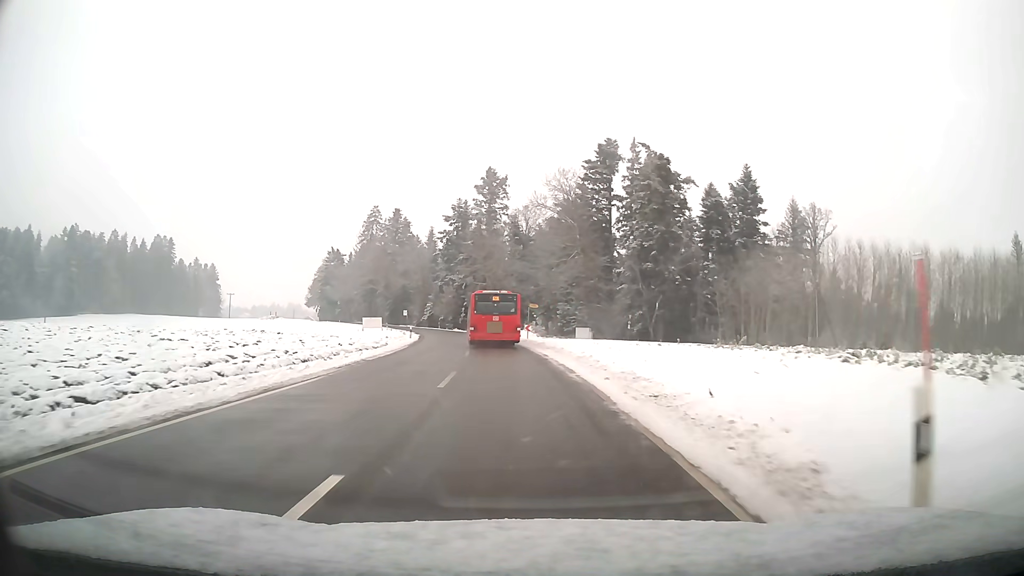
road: tertiary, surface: asphalt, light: Day
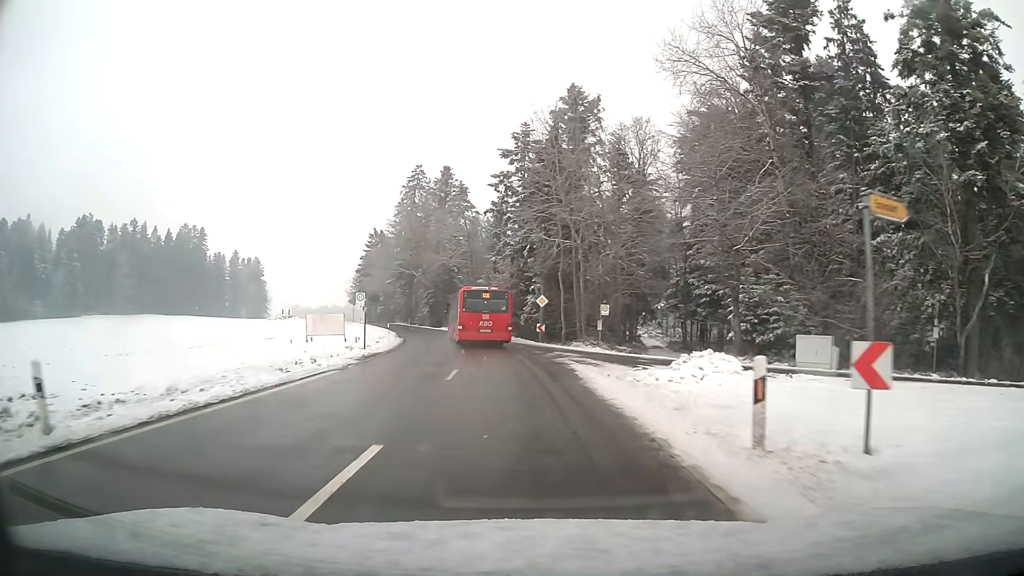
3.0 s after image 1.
(-3.1, +46.6) m; -7°
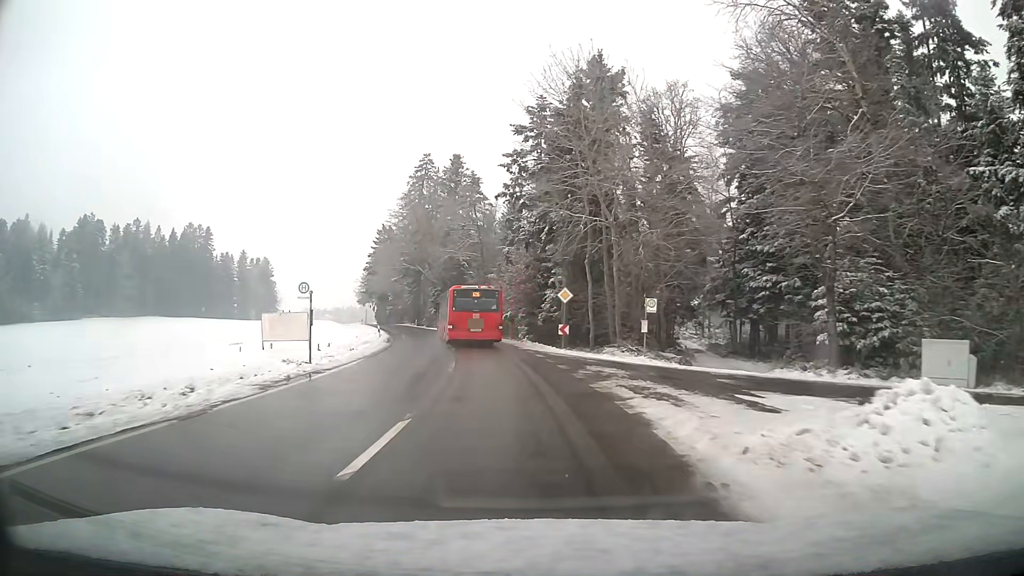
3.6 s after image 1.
(-0.2, +9.4) m; -2°
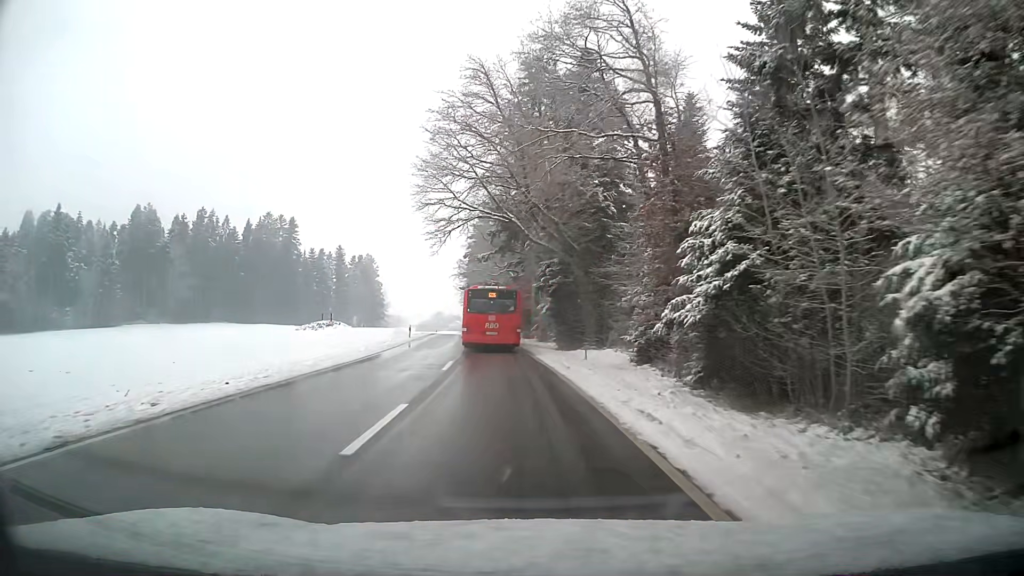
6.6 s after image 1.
(-4.5, +46.7) m; -11°
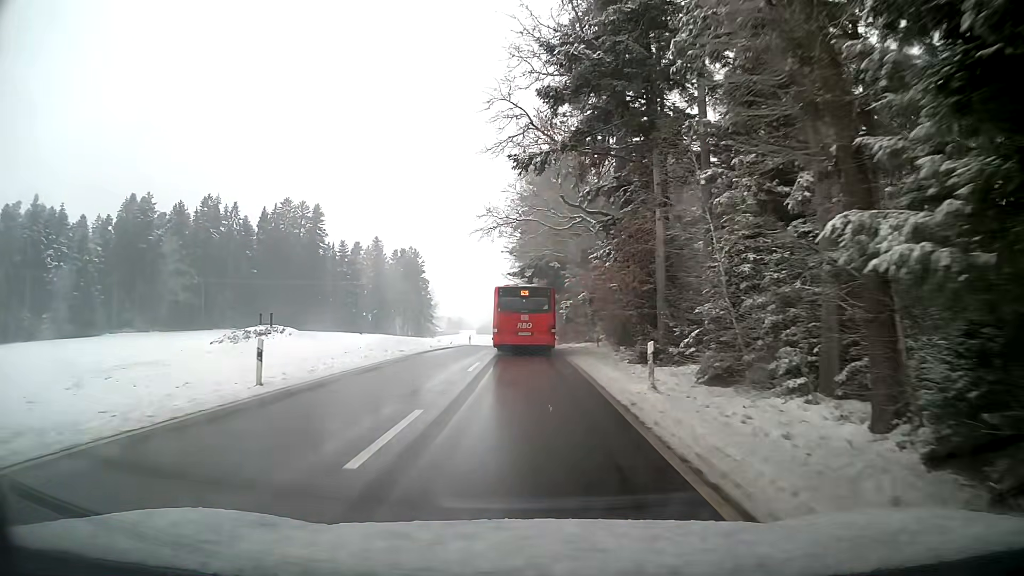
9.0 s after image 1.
(-2.1, +36.6) m; -5°
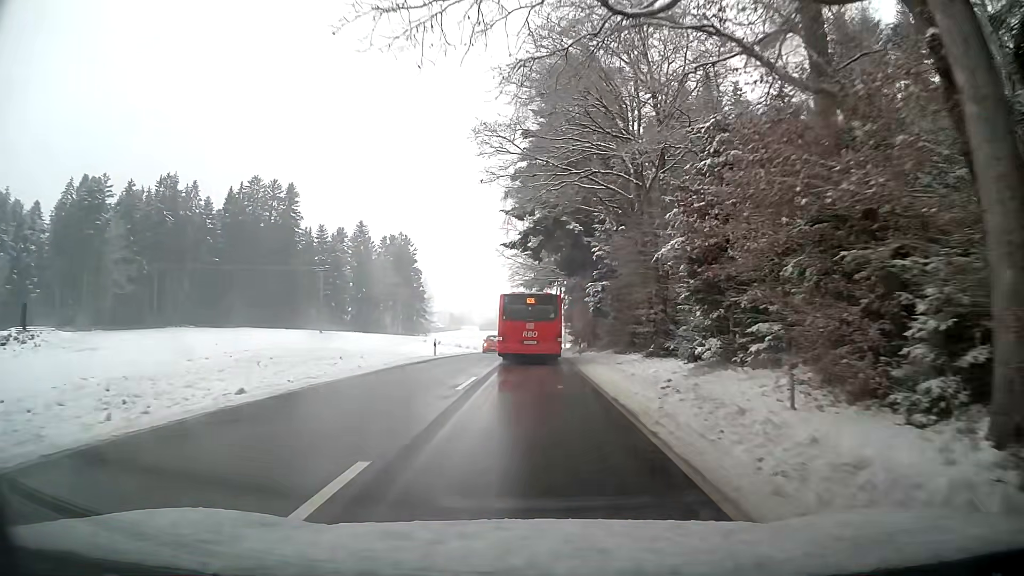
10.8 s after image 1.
(-0.1, +26.1) m; 0°
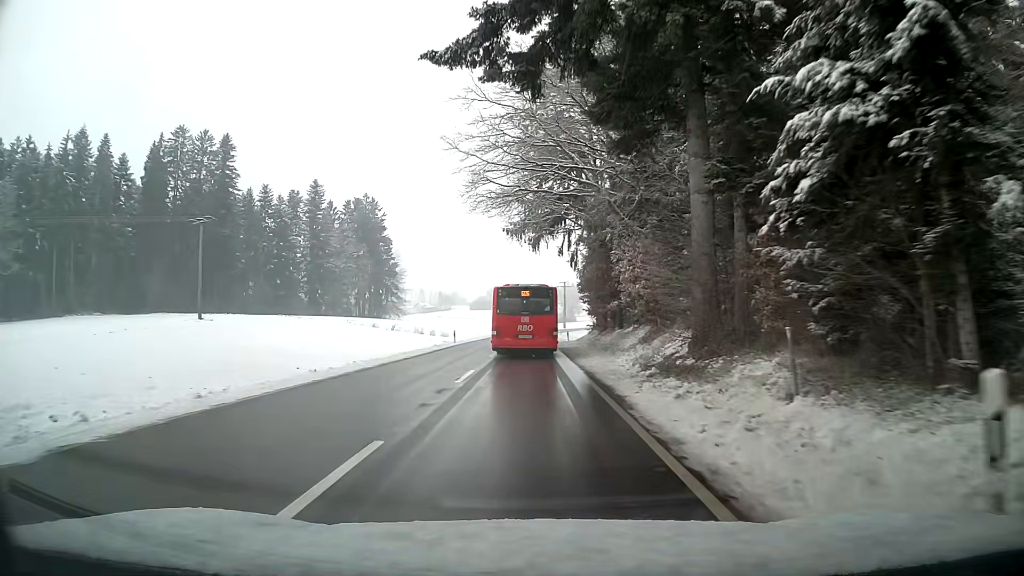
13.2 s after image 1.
(0.0, +35.0) m; 0°
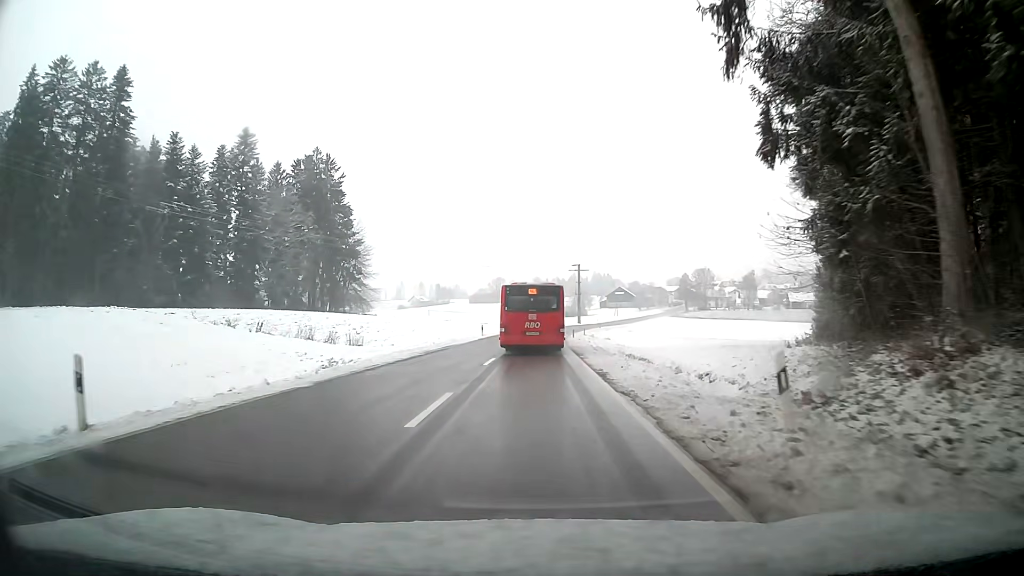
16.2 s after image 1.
(-0.3, +42.7) m; 0°
